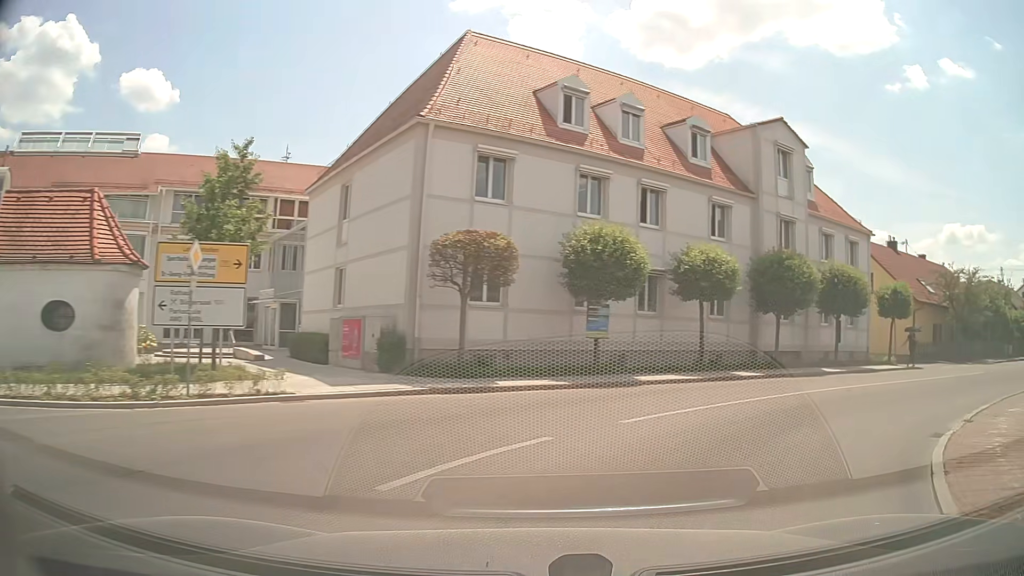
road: tertiary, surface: asphalt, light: Day
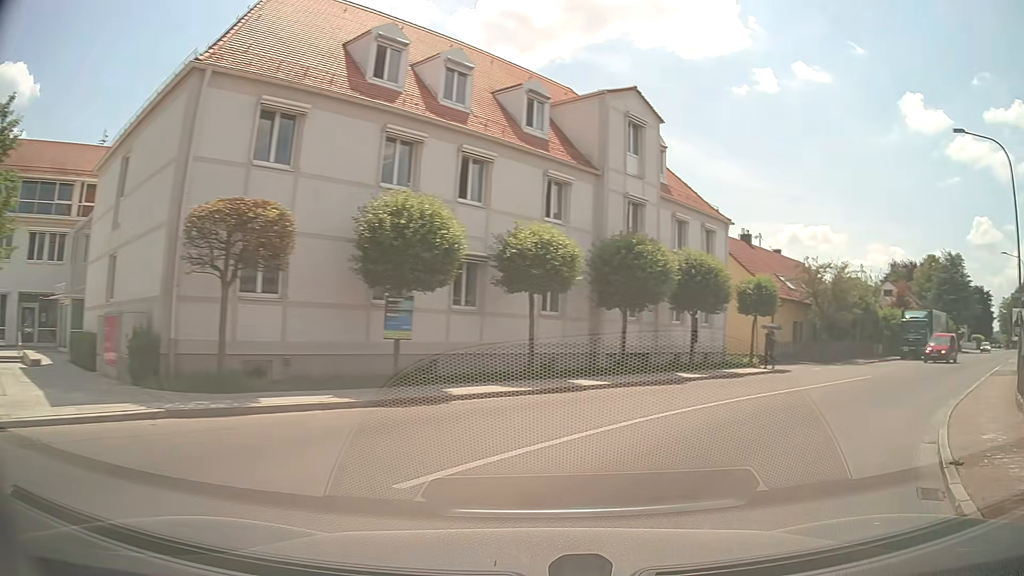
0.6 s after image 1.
(+0.5, +3.8) m; +15°
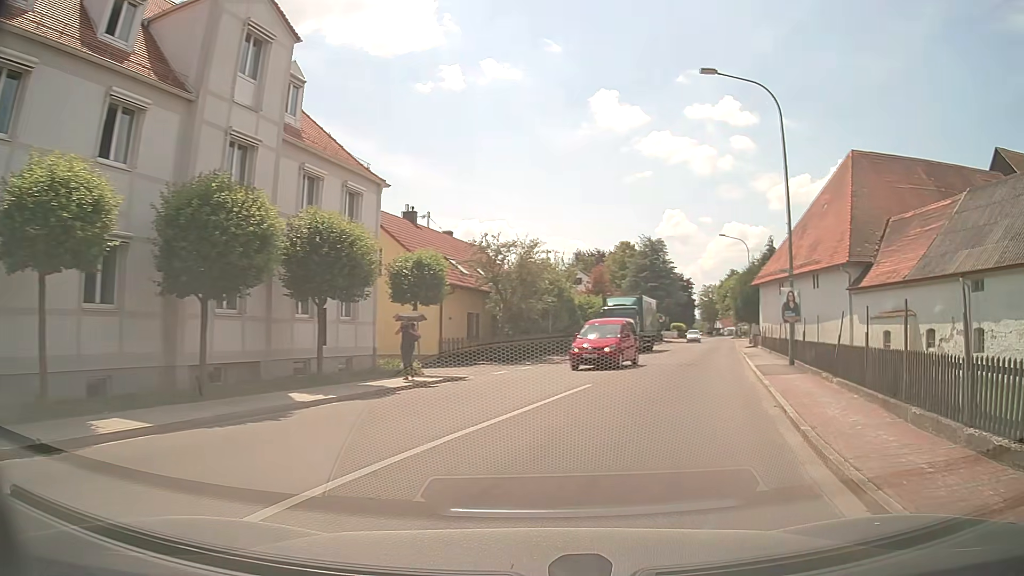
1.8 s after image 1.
(+2.0, +7.2) m; +28°
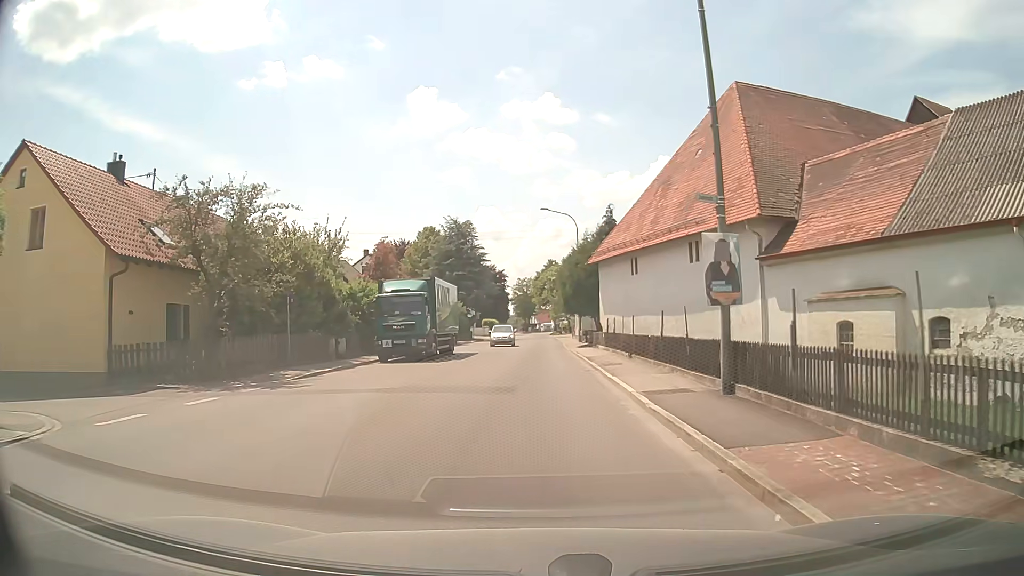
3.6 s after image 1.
(+2.4, +12.6) m; +16°
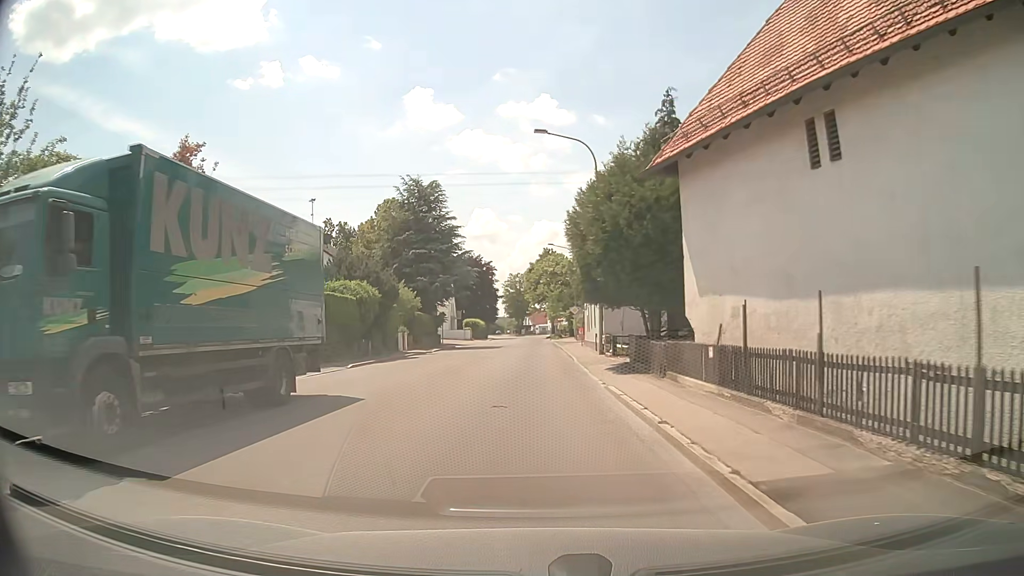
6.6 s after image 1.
(+0.1, +22.6) m; 0°
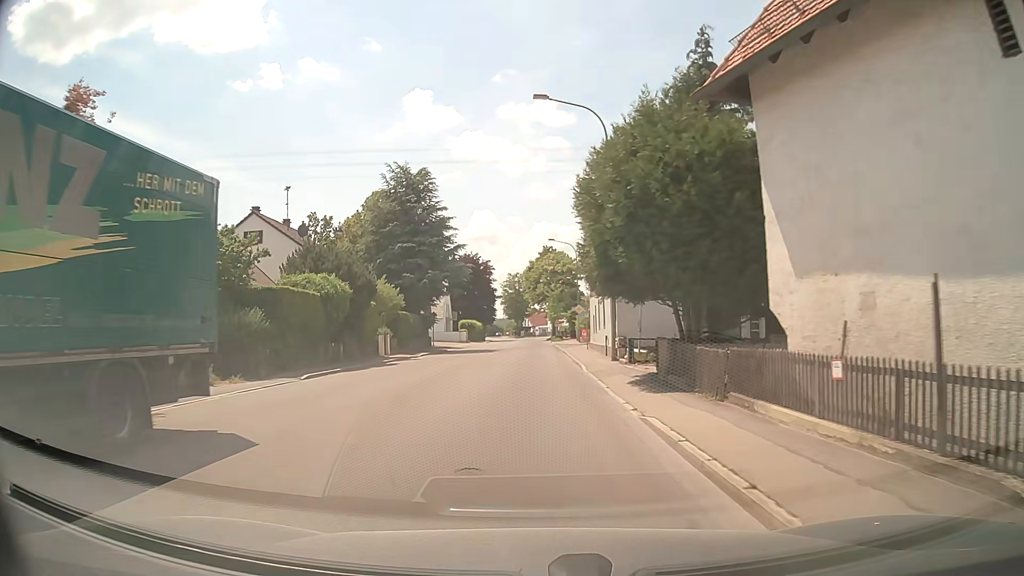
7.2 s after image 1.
(0.0, +5.3) m; 0°
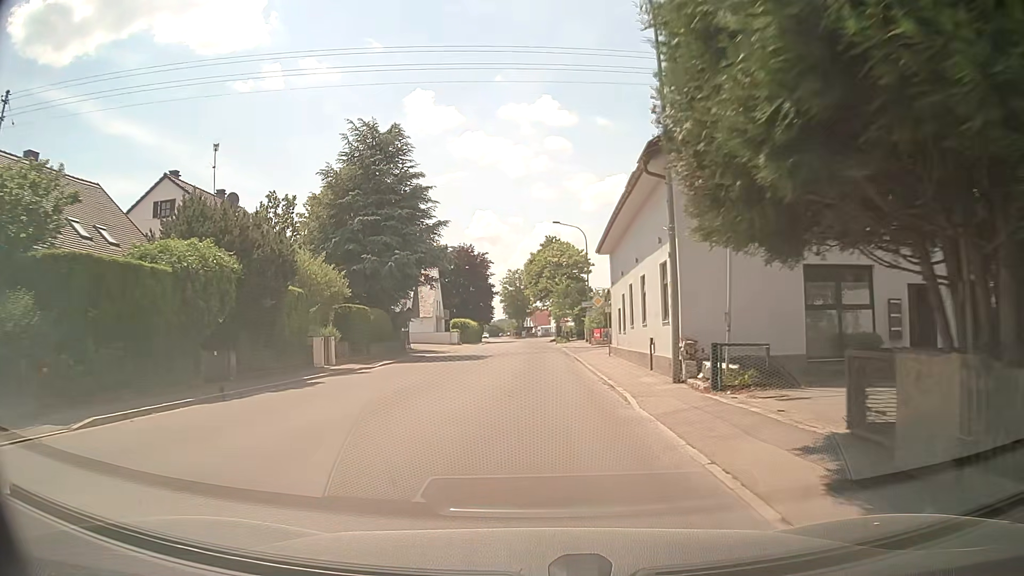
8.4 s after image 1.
(0.0, +11.5) m; 0°
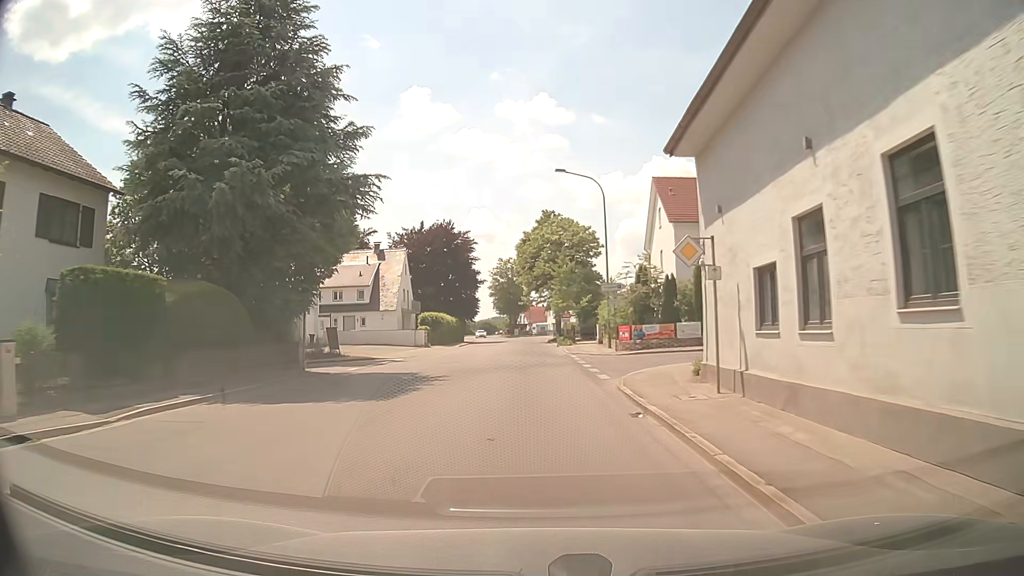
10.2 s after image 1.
(-0.1, +19.2) m; 0°
(0, +10) (0, +20) (0, +30) (0, +40) (0, +50) (0, +60) (0, +70) (0, +80) (-1, +90) (-2, +100) m
